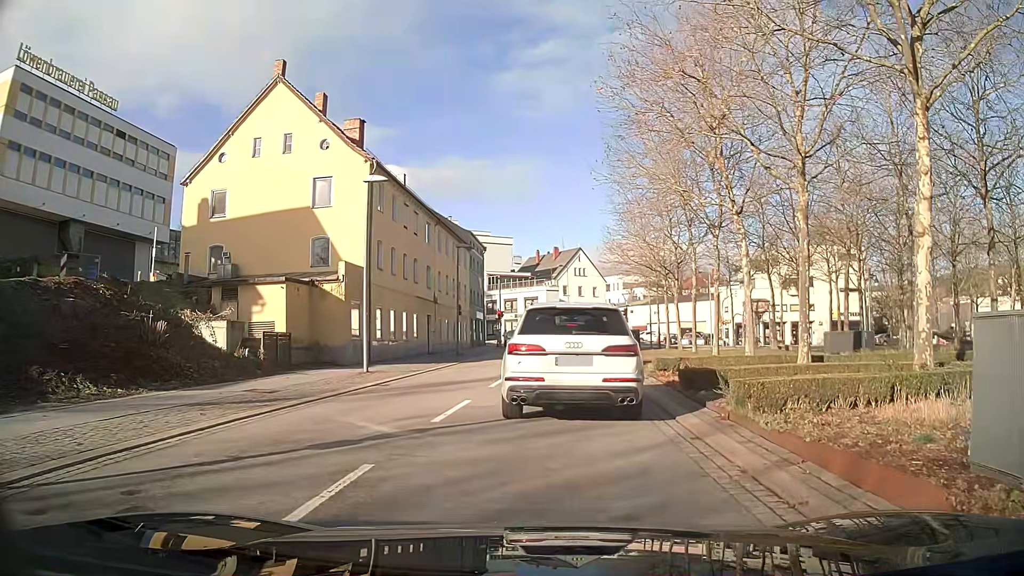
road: tertiary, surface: asphalt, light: Day
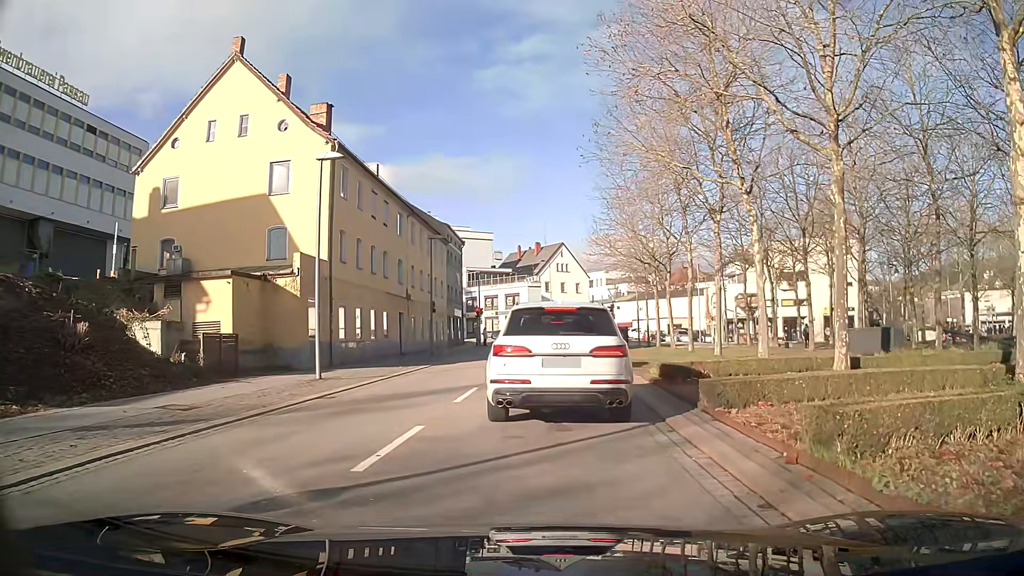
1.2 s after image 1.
(0.0, +3.2) m; +1°
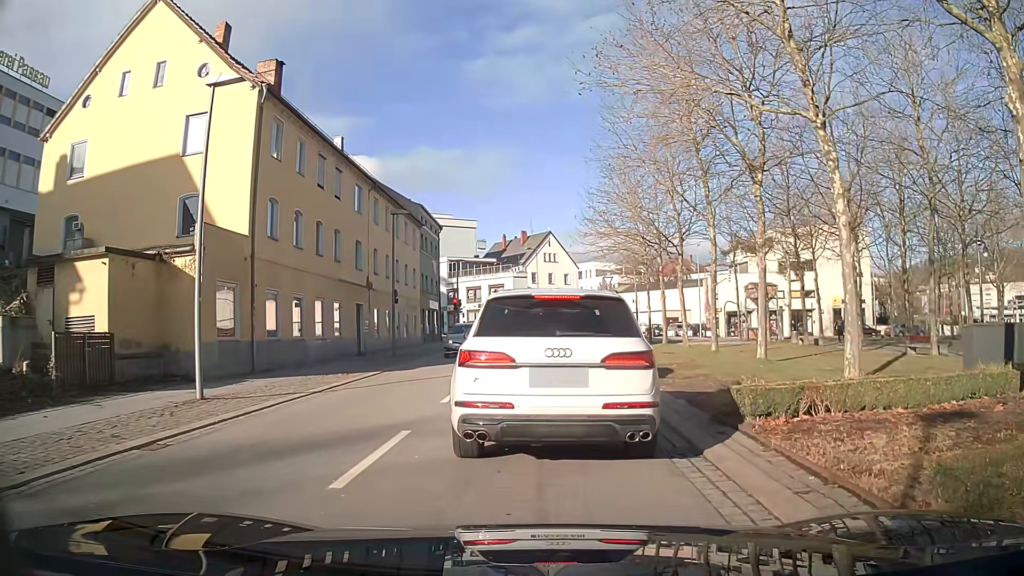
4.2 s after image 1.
(+0.1, +6.6) m; +1°
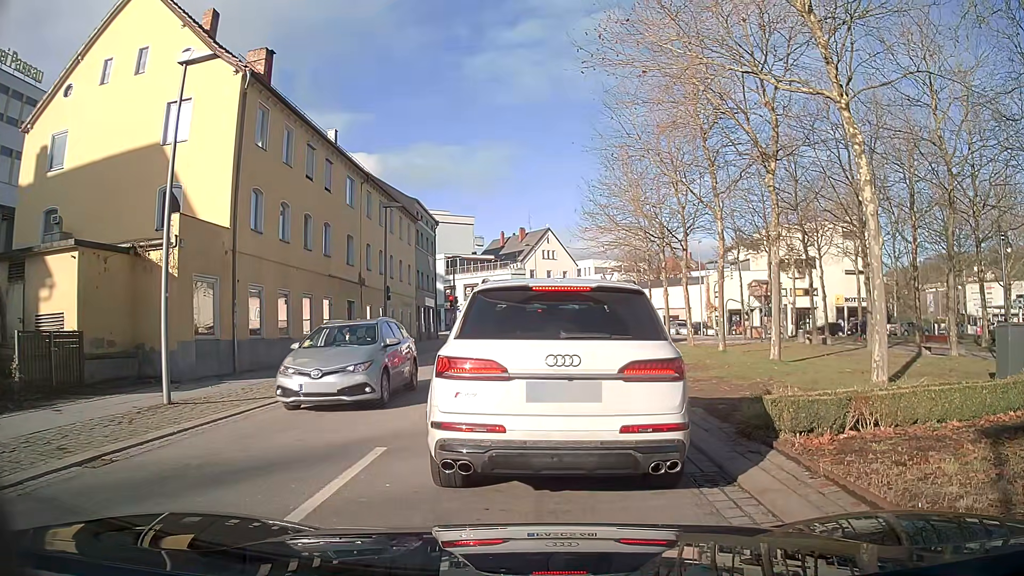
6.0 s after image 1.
(0.0, +1.3) m; 0°
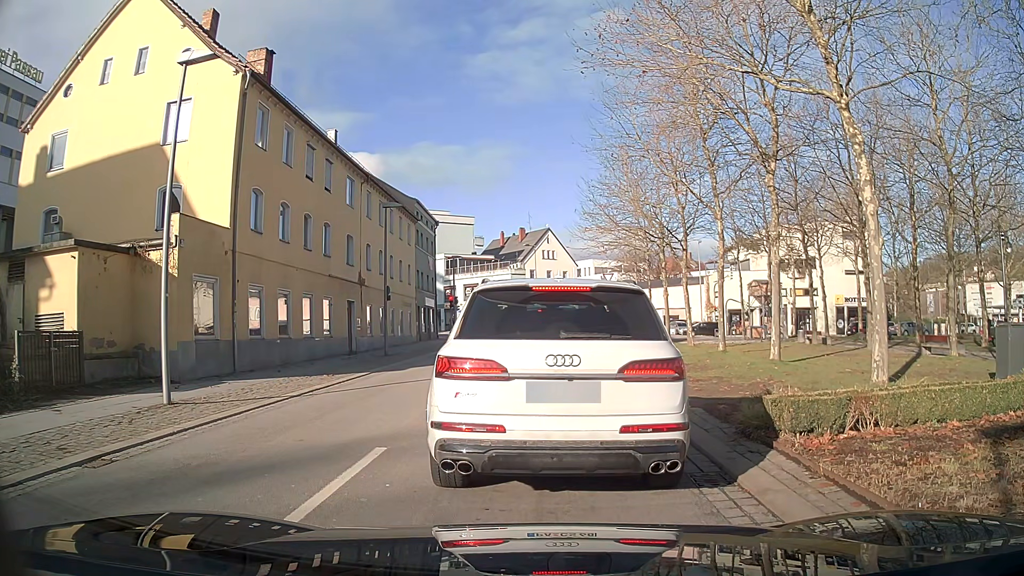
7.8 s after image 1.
(0.0, +0.1) m; 0°
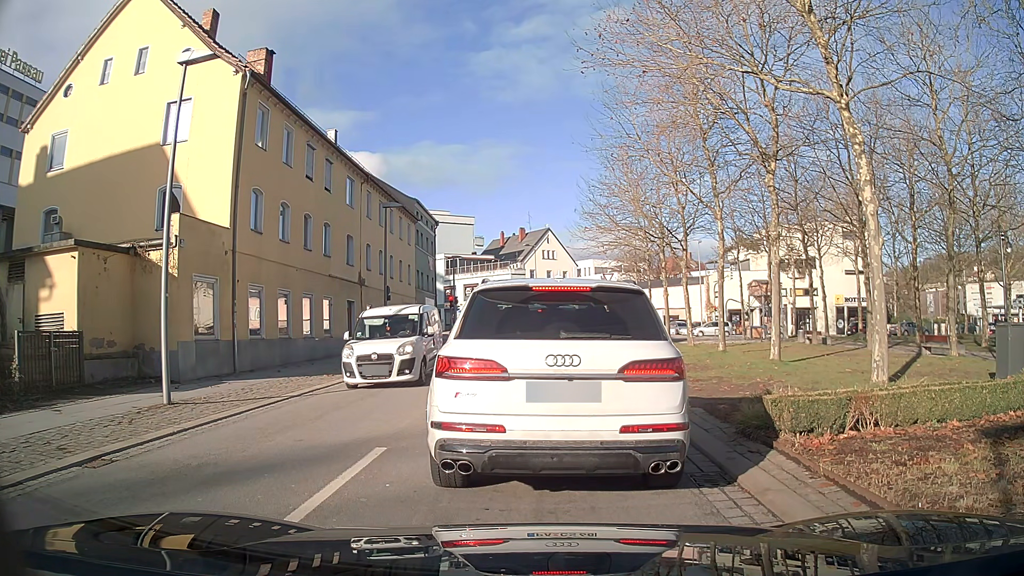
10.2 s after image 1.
(0.0, 0.0) m; 0°
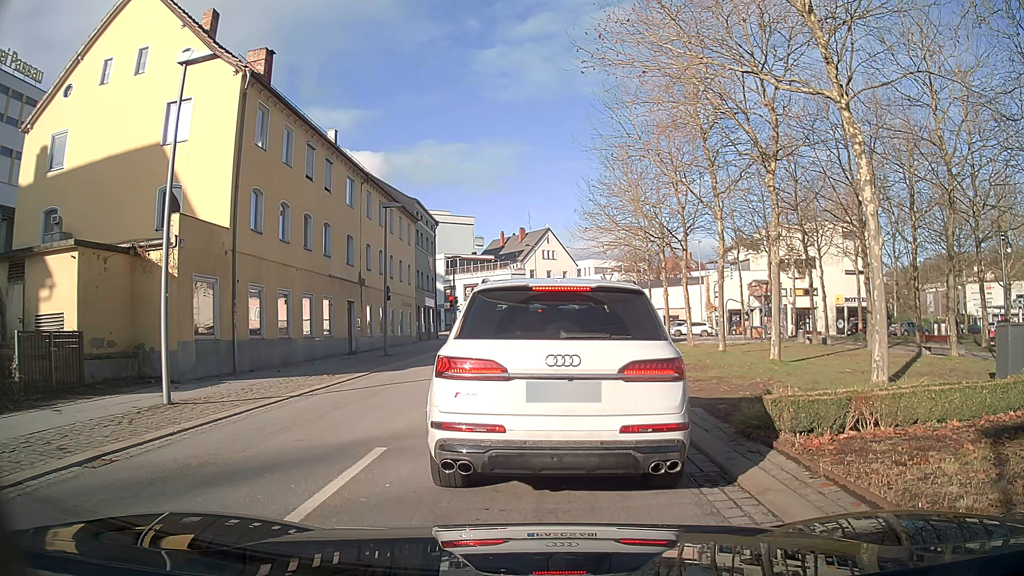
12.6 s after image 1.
(0.0, 0.0) m; 0°
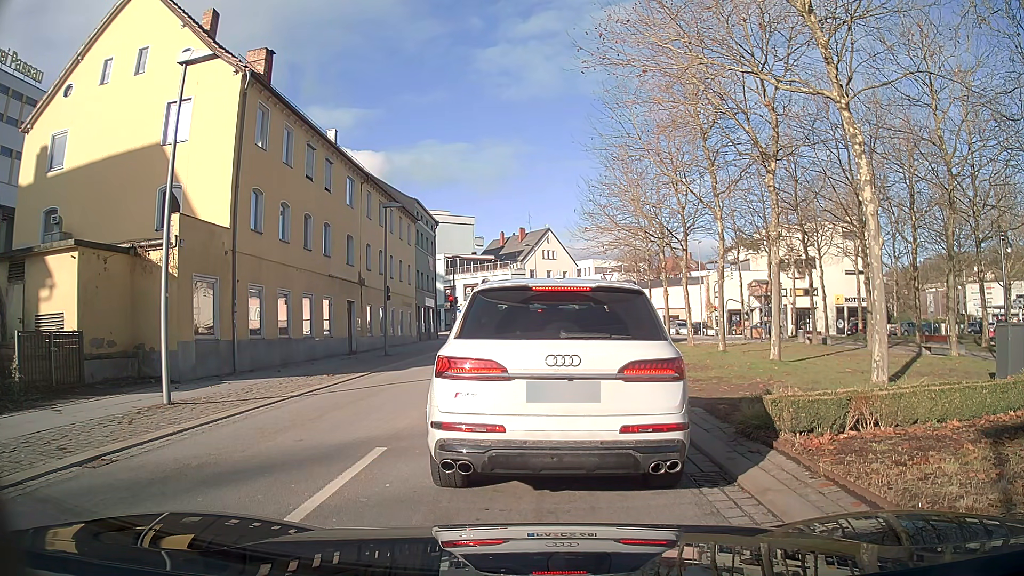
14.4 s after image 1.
(0.0, 0.0) m; 0°
